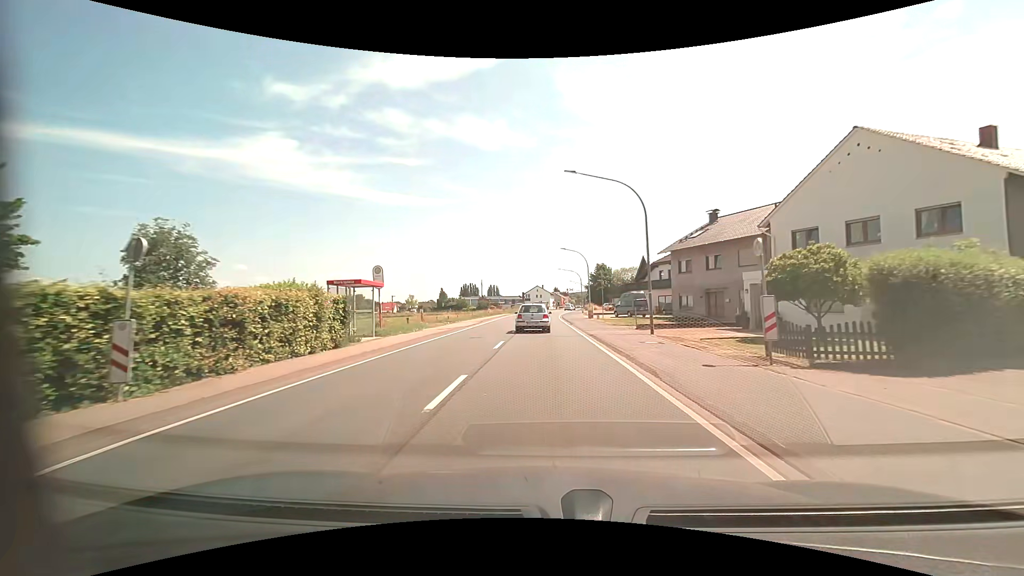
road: primary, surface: asphalt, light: Day
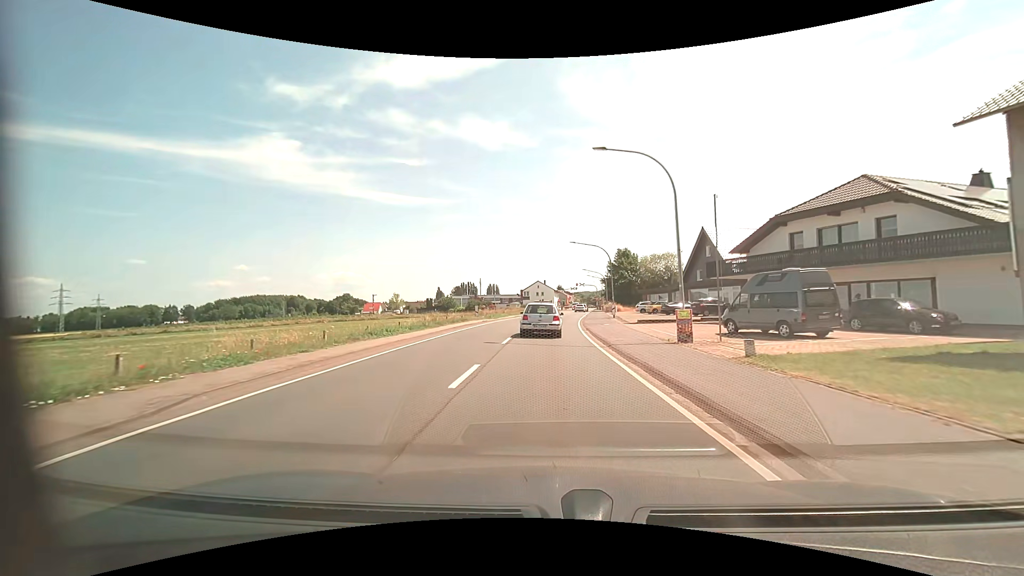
(-0.3, +34.7) m; 0°
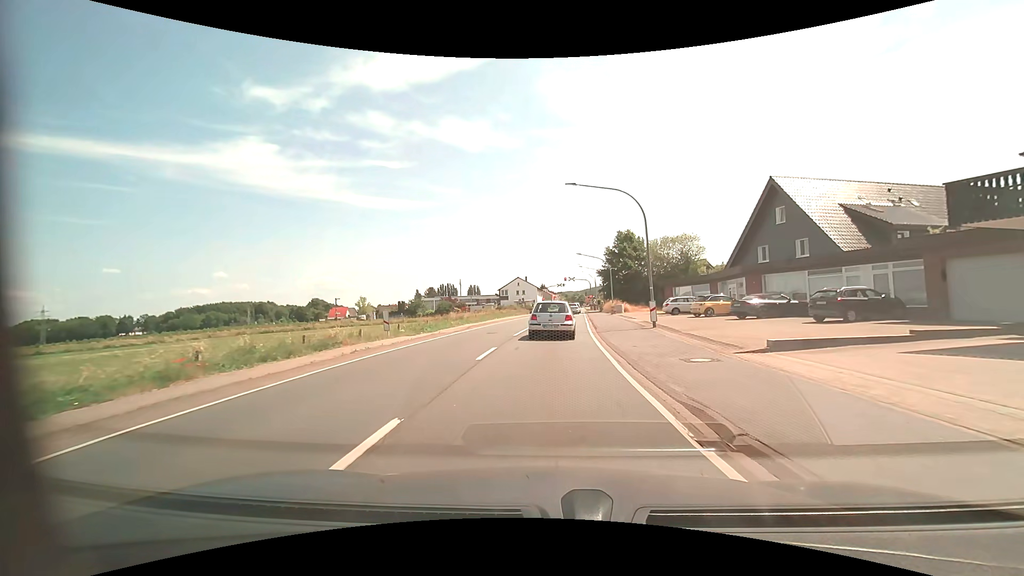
(+0.3, +23.3) m; +2°
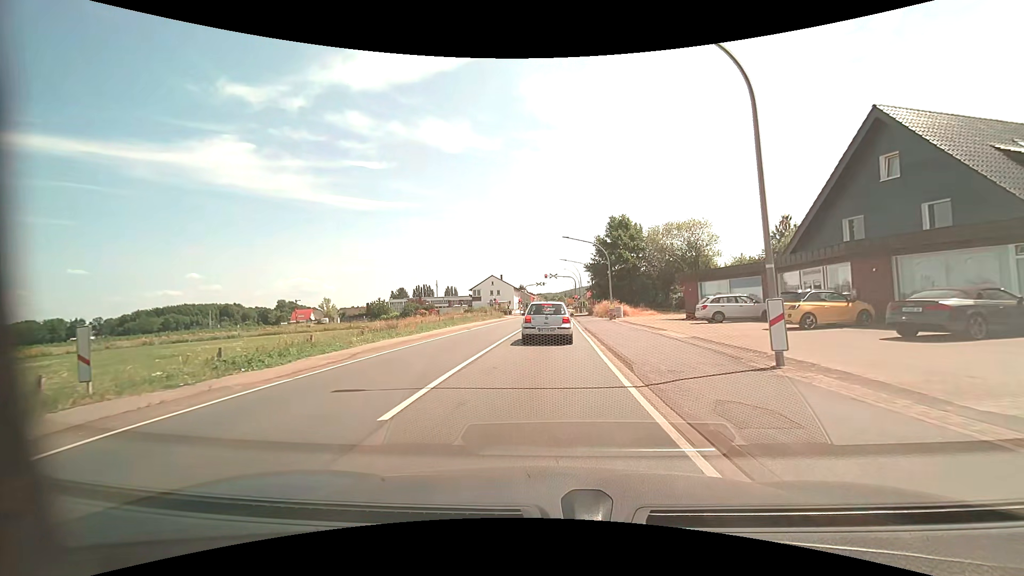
(+0.3, +14.9) m; +2°
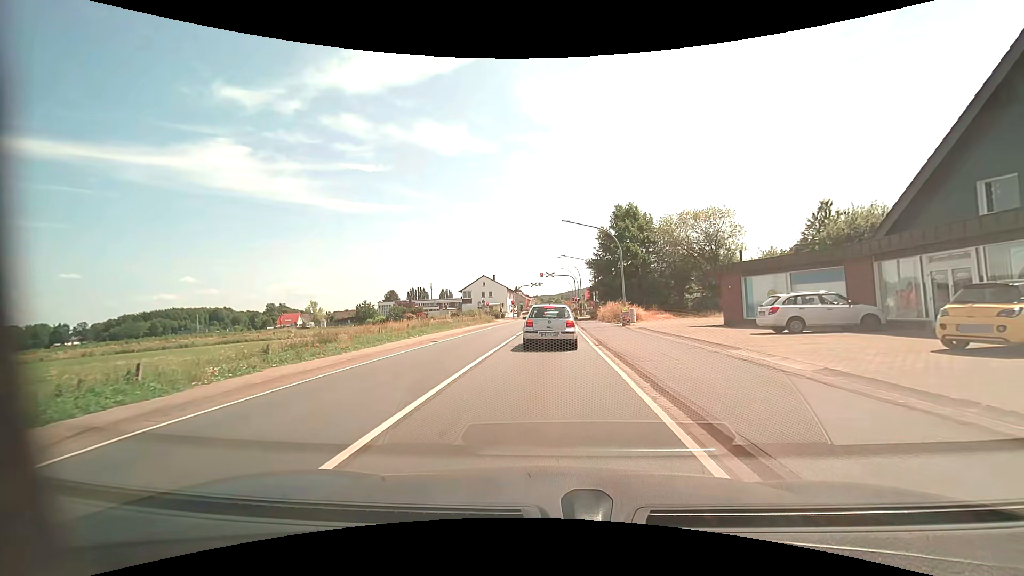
(0.0, +8.6) m; 0°
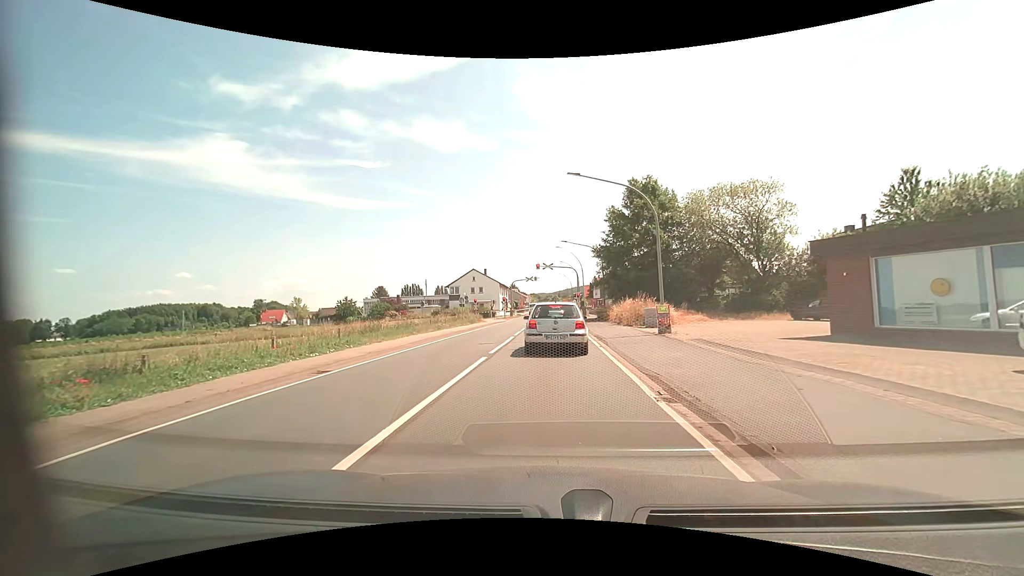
(0.0, +10.7) m; +1°
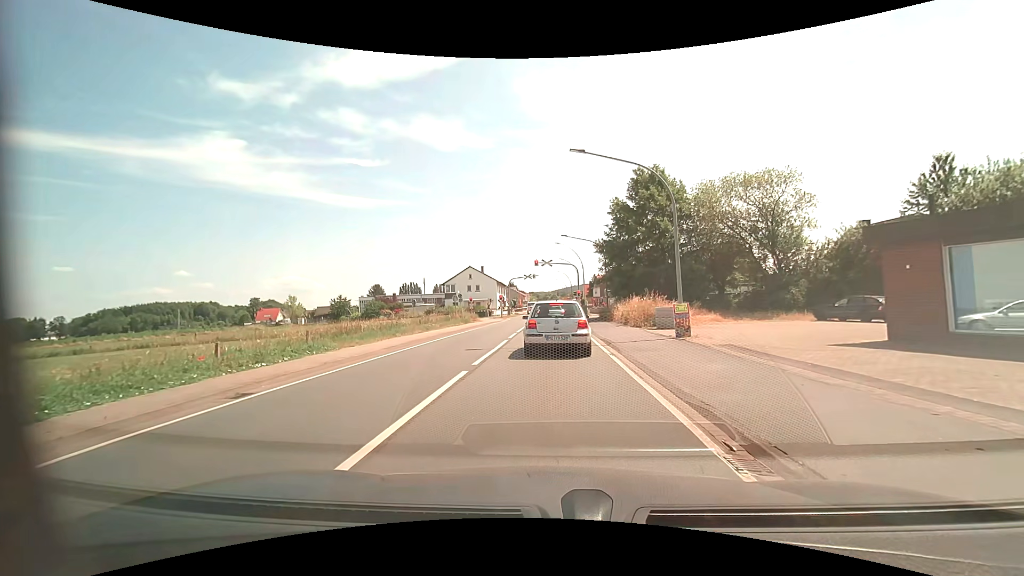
(0.0, +2.9) m; 0°
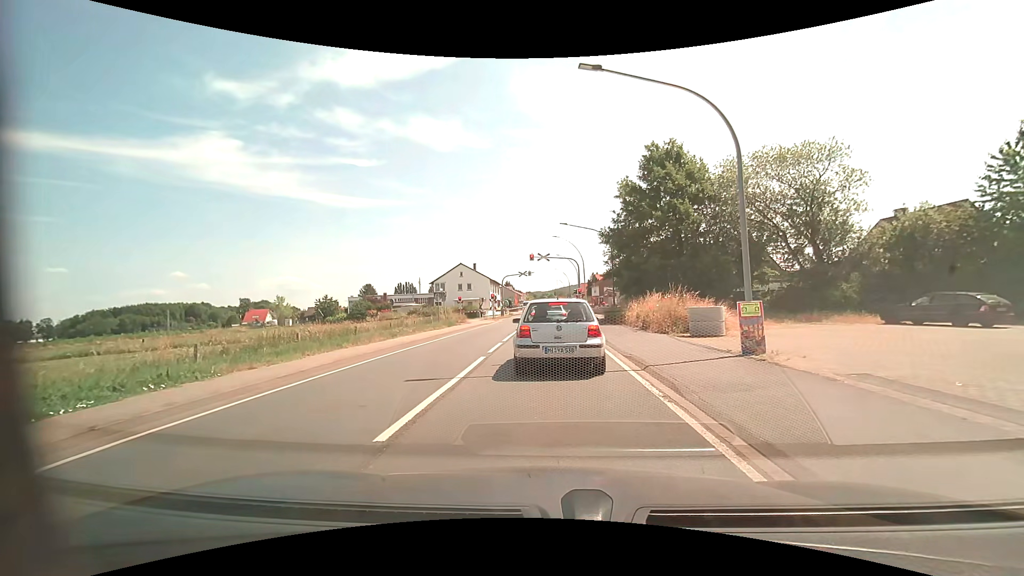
(0.0, +5.9) m; -1°
